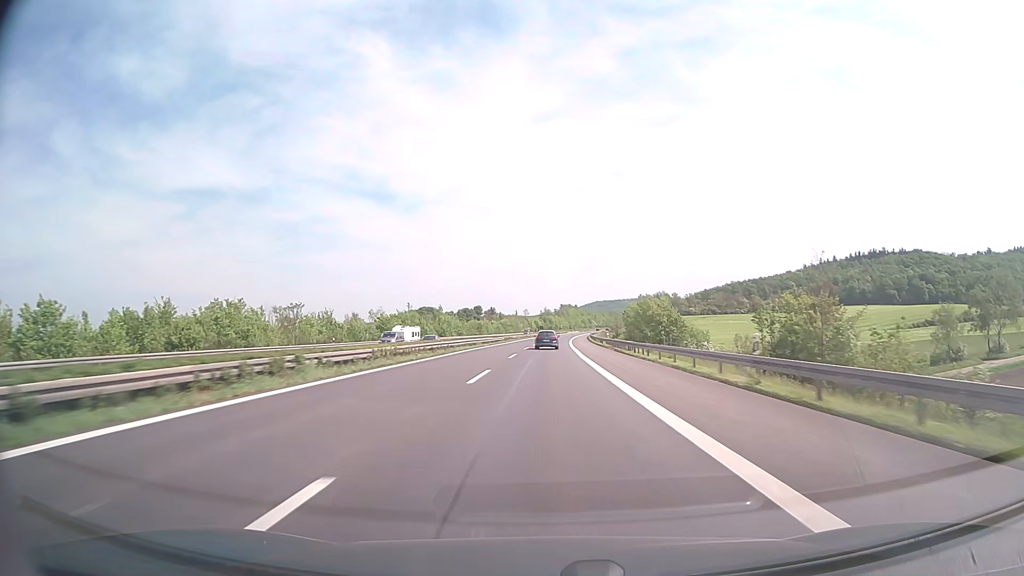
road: motorway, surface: concrete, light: Day
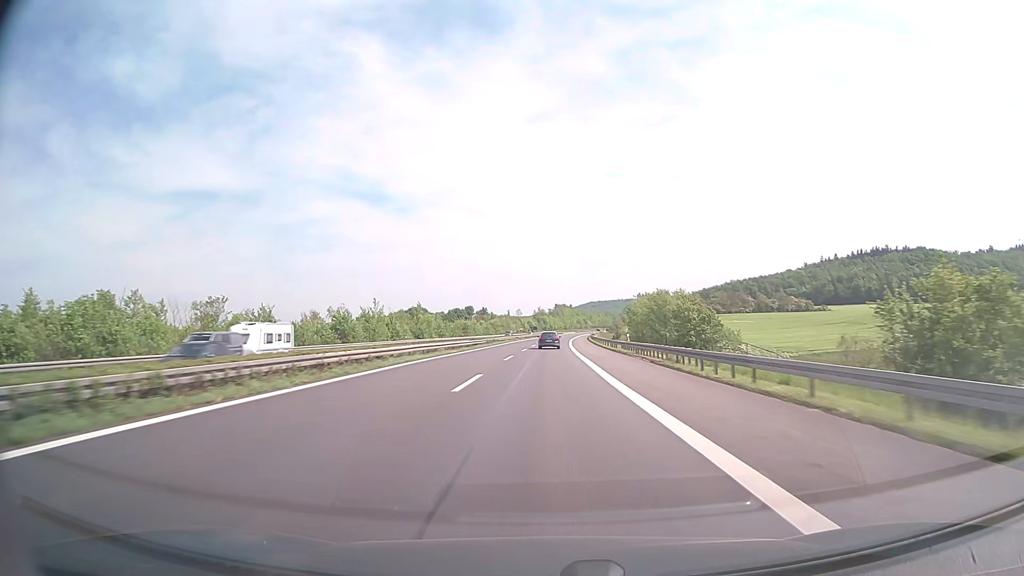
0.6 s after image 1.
(+0.1, +19.8) m; +1°
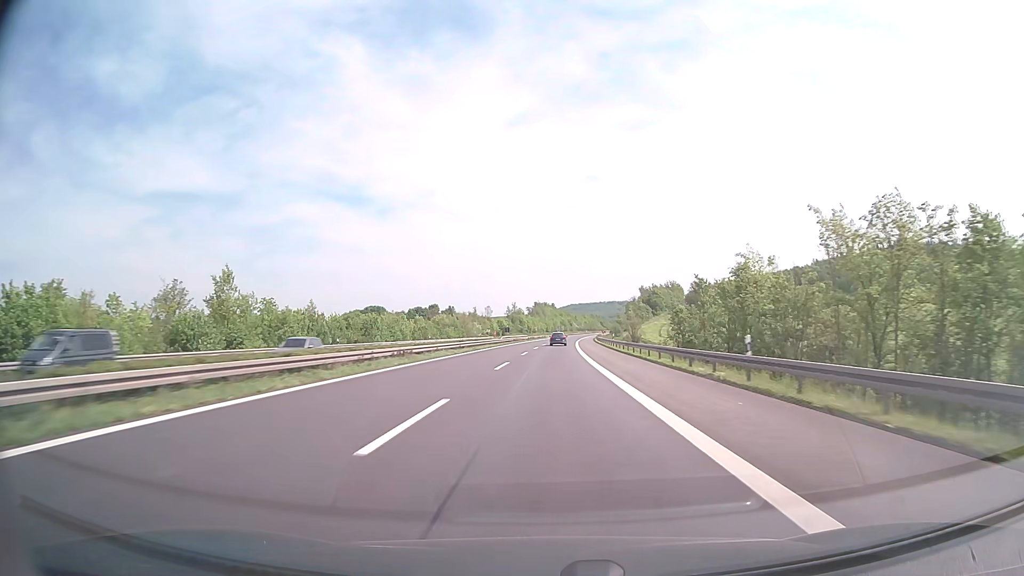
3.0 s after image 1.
(+1.1, +79.3) m; +2°
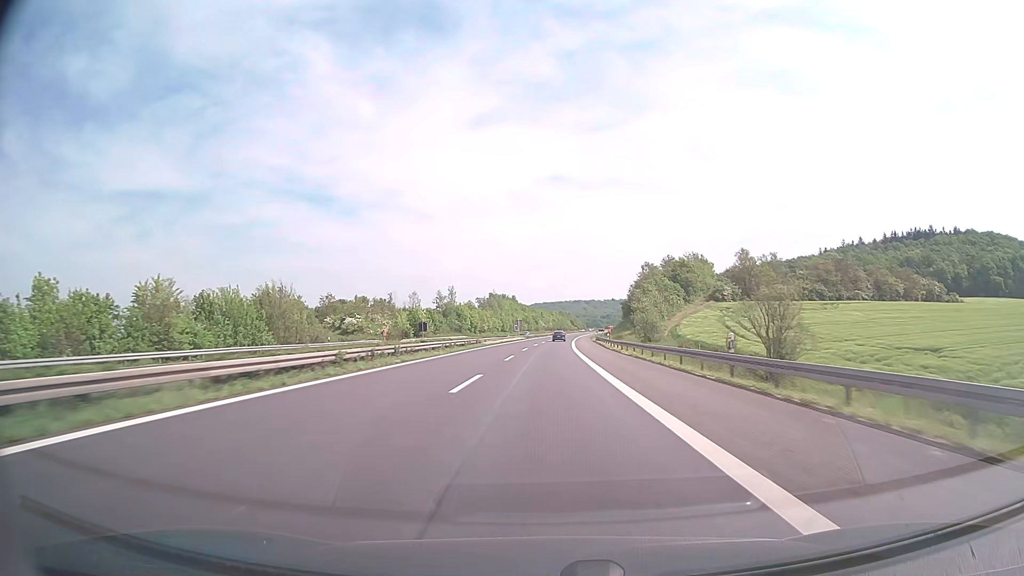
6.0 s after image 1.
(+3.0, +99.0) m; +3°
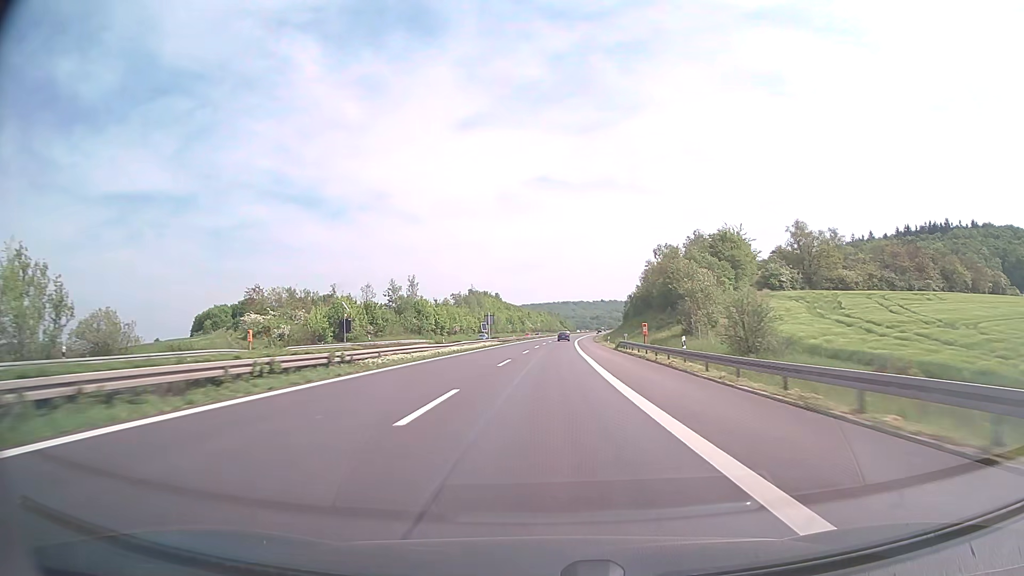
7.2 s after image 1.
(+0.4, +39.6) m; +1°
(0, +10) (0, +20) (0, +30) (0, +40) (+1, +50) (+1, +60) (+1, +70) (+2, +80) (+2, +90) (+3, +100) m
